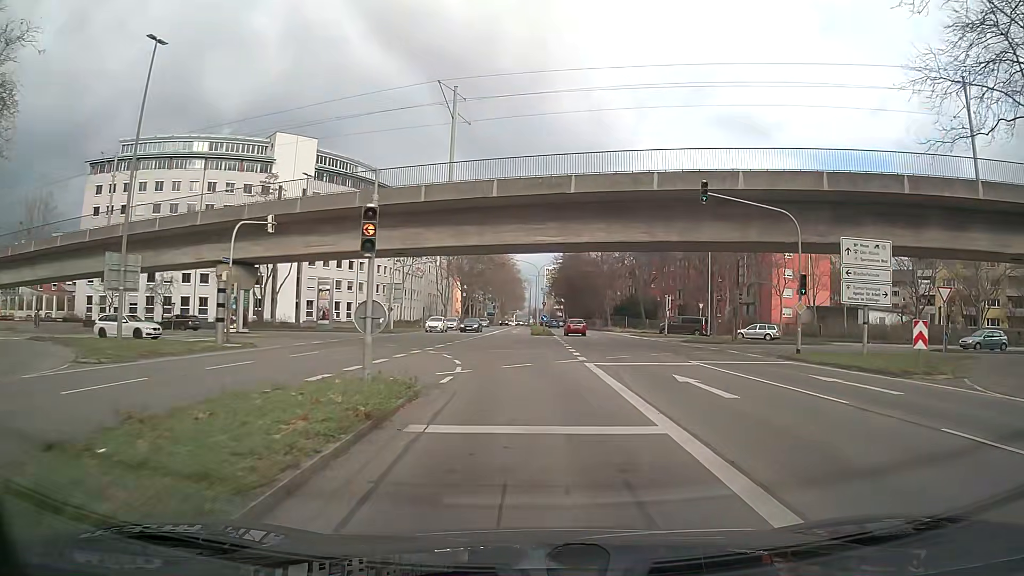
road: secondary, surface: asphalt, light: Day
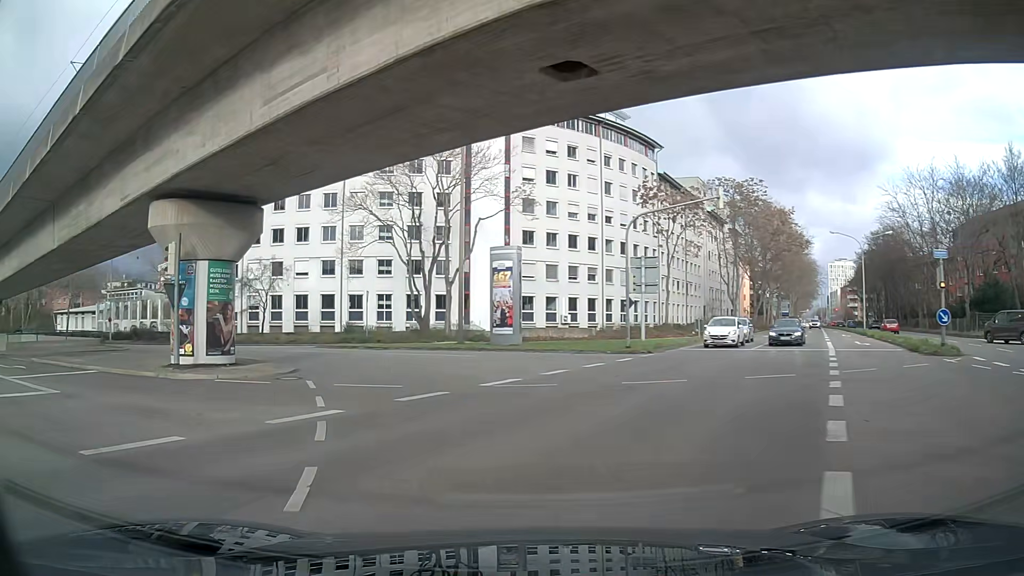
(-5.3, +29.9) m; -29°
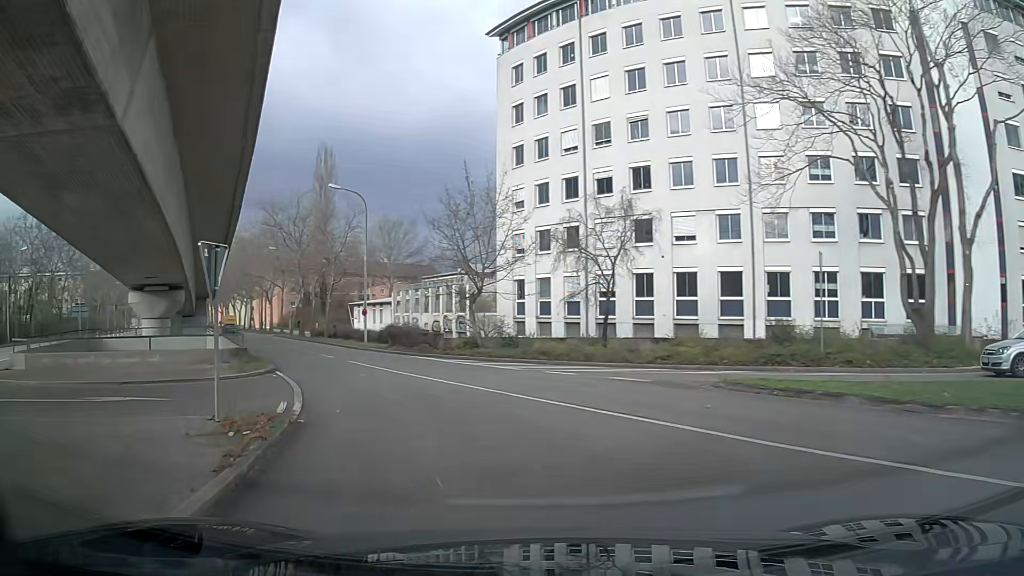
(-6.2, +22.4) m; -34°
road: tertiary
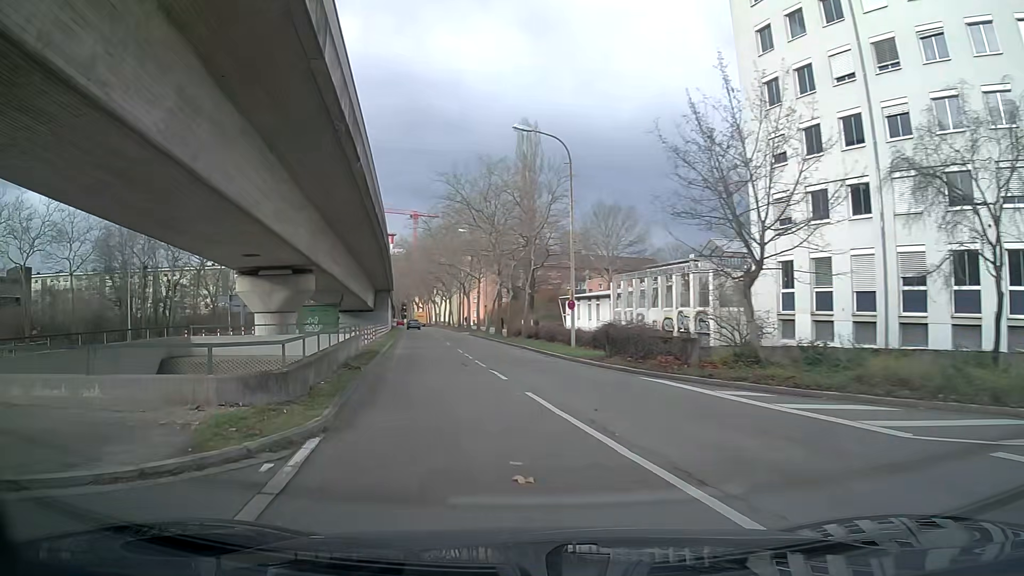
(-1.8, +11.8) m; -16°
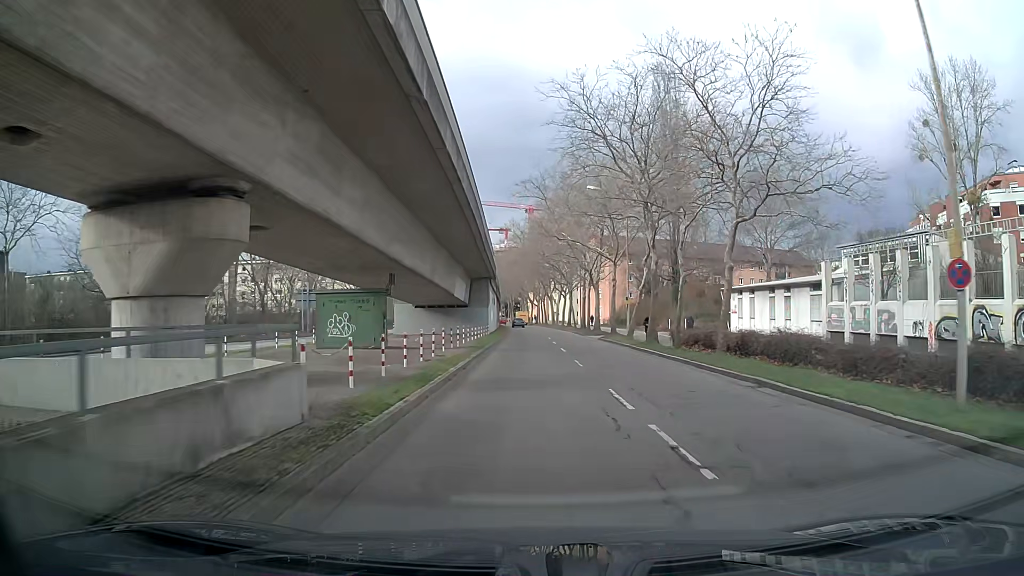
(-1.7, +19.2) m; -7°
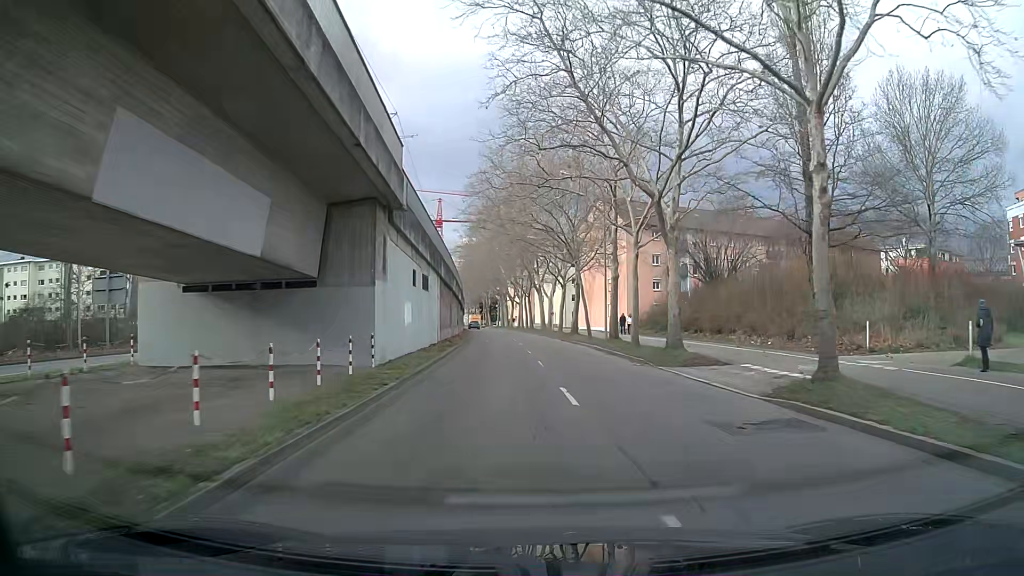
(+0.5, +35.8) m; +2°
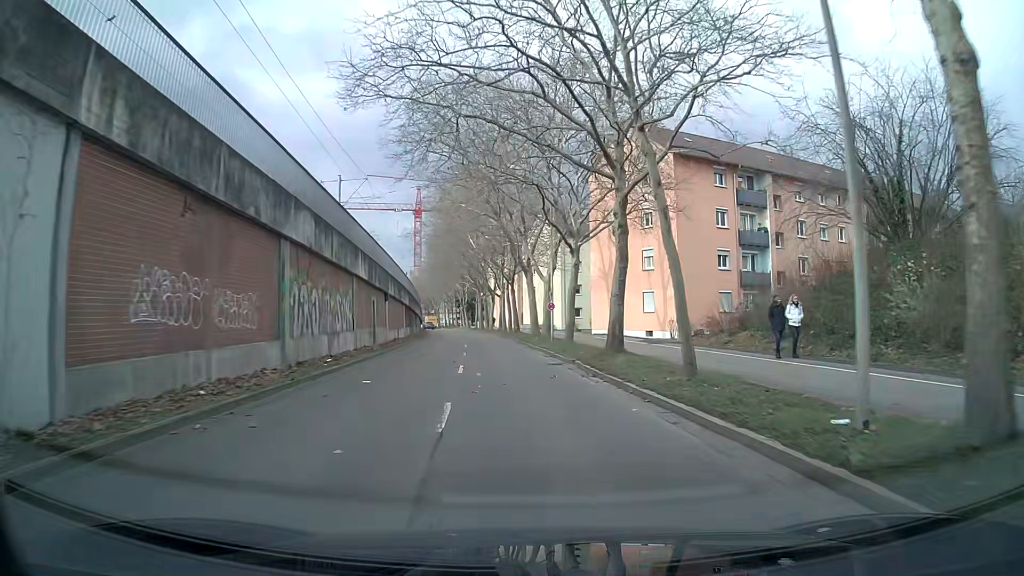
(+0.3, +30.0) m; 0°
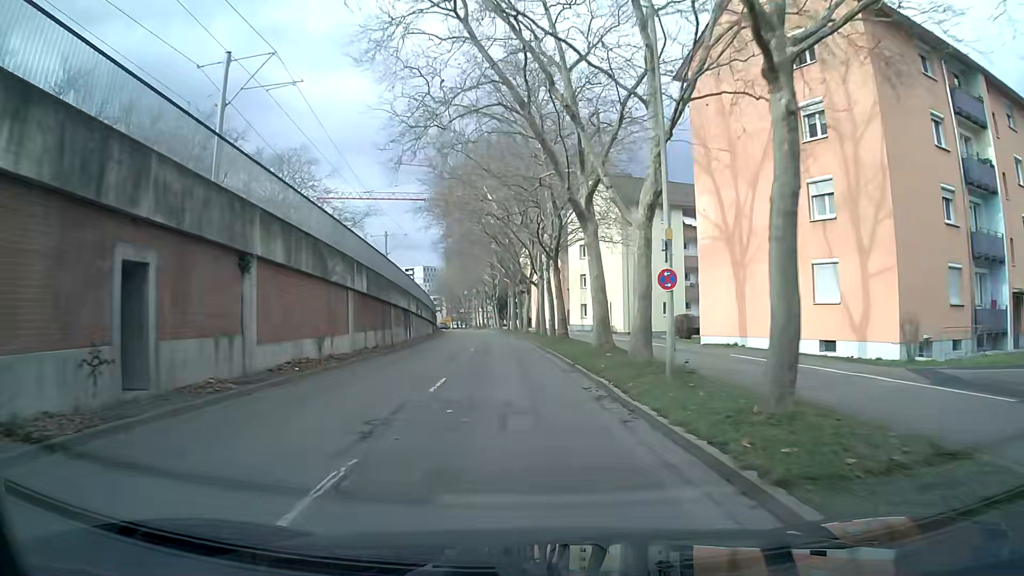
(-0.6, +22.5) m; -4°
(0, +10) (0, +20) (-1, +30) (-1, +40) (-2, +50) (-3, +60) (-4, +70) (-5, +80) (-6, +90) (-8, +100) m
